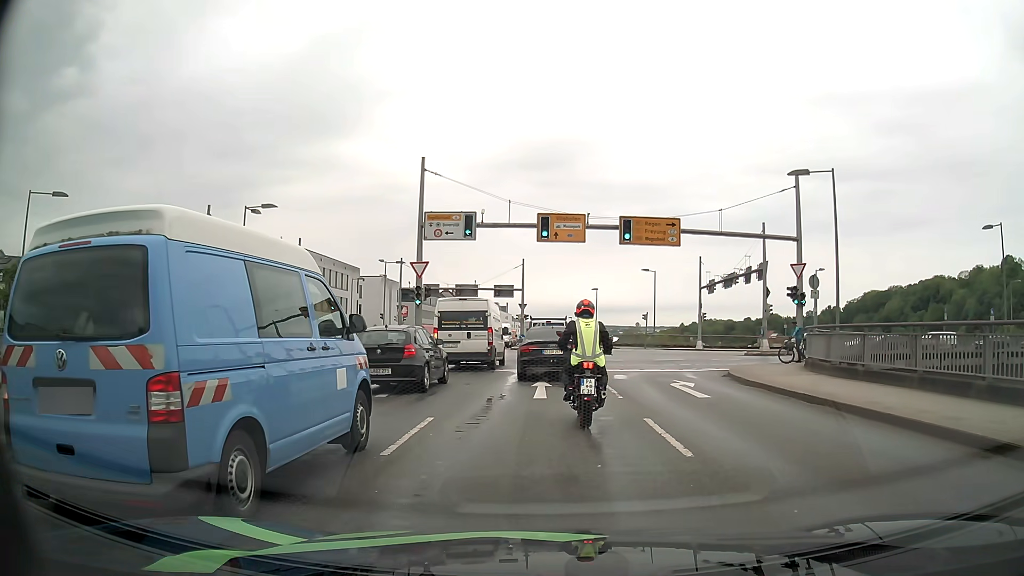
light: Day
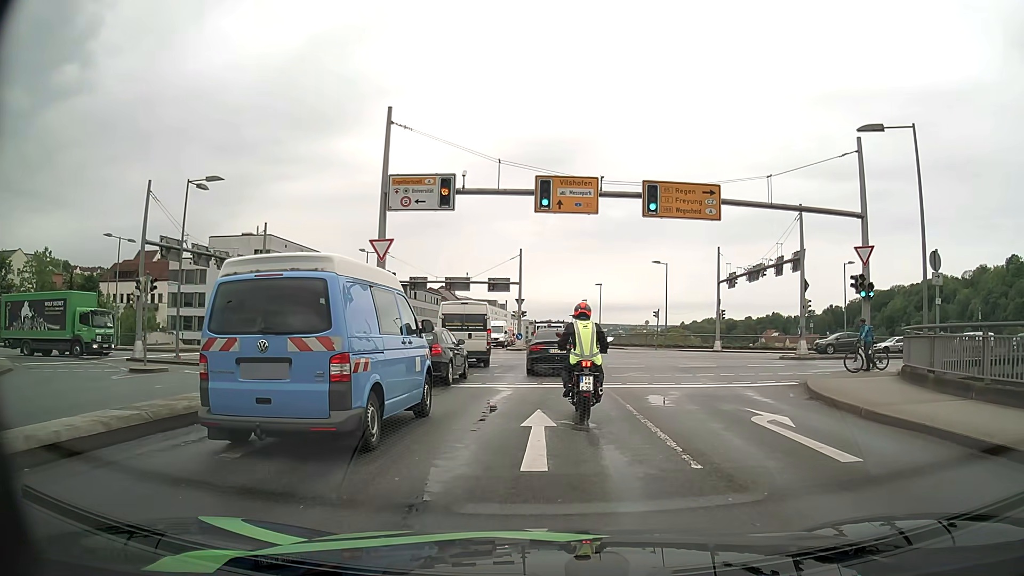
(0.0, +7.0) m; +1°
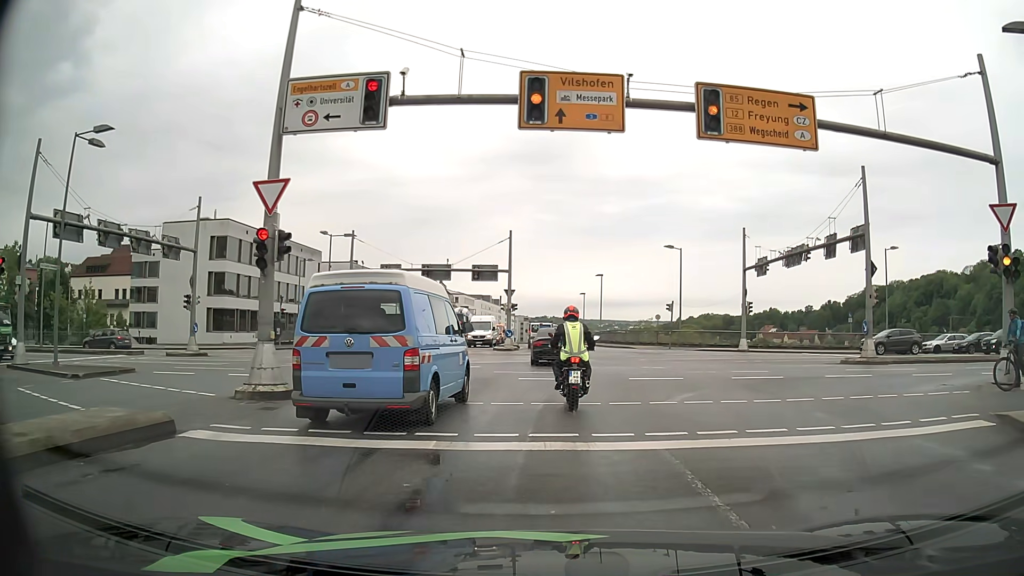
(-0.1, +8.9) m; 0°
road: residential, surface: asphalt
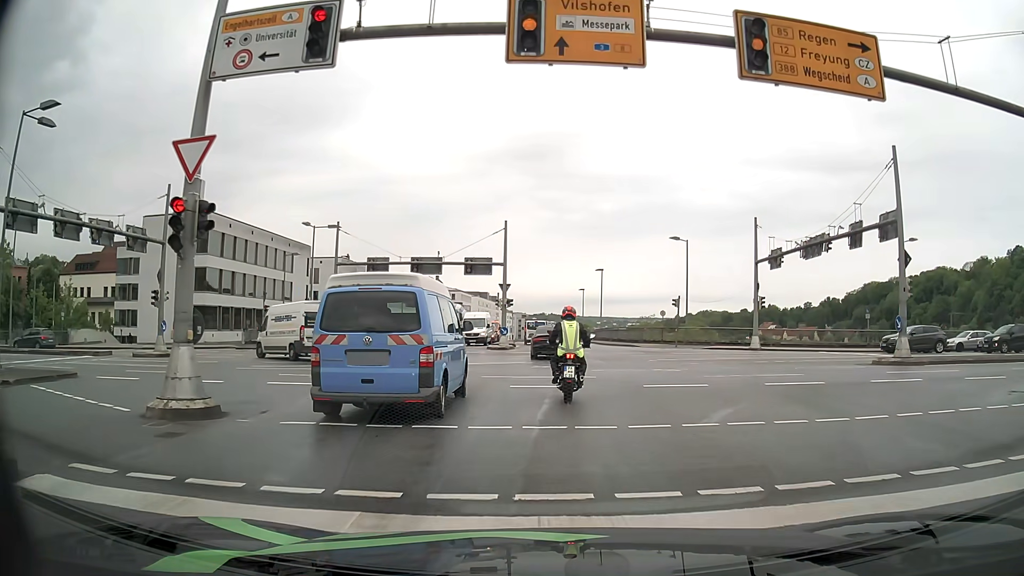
(0.0, +3.3) m; 0°
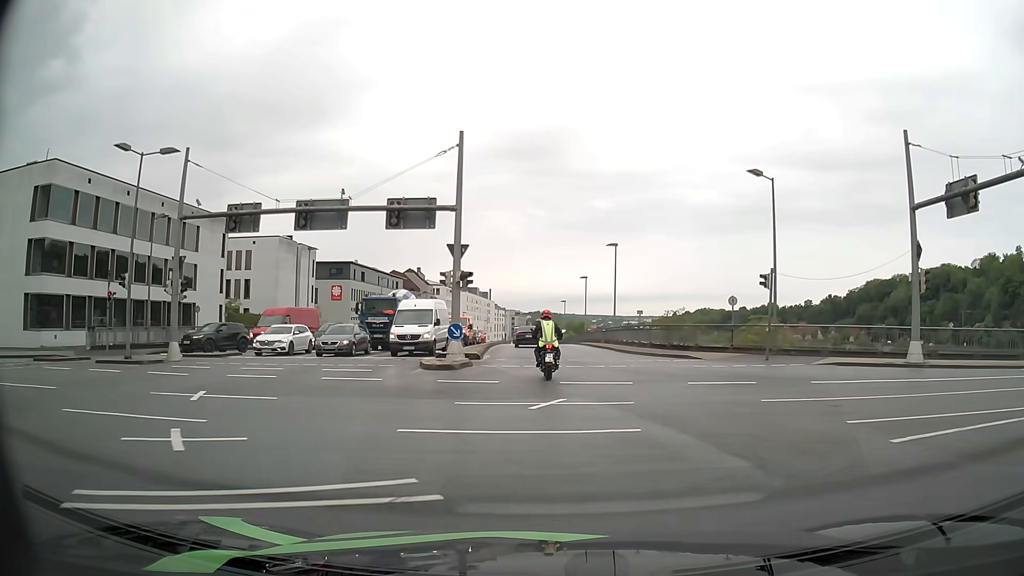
(+0.1, +21.6) m; 0°
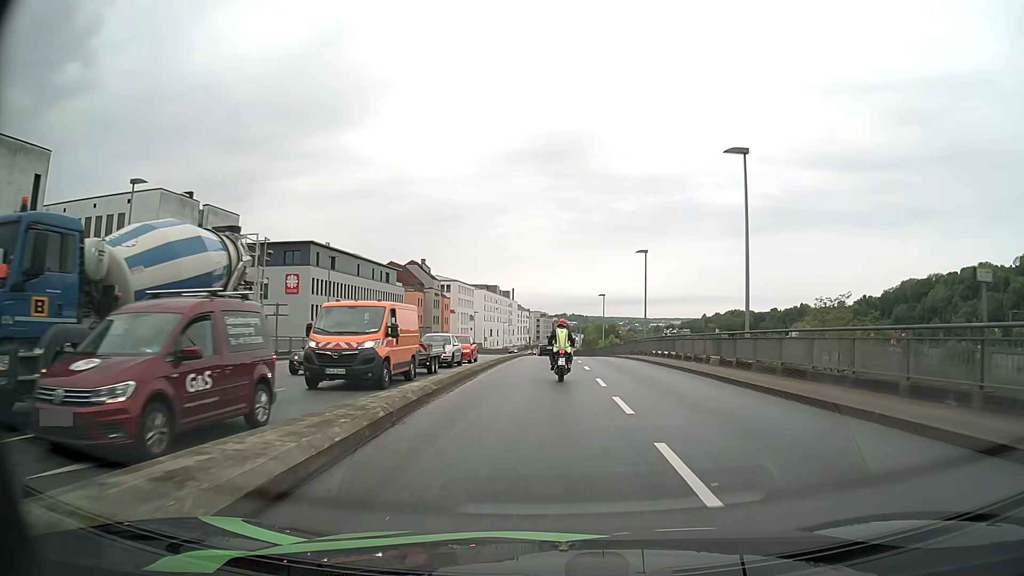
(-0.6, +30.0) m; -2°
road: primary
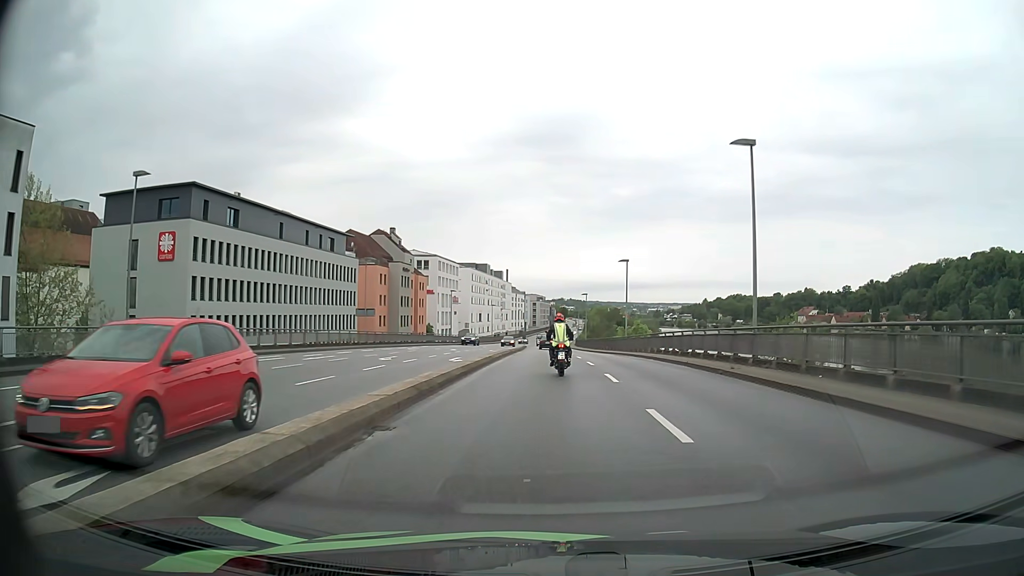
(0.0, +27.9) m; 0°
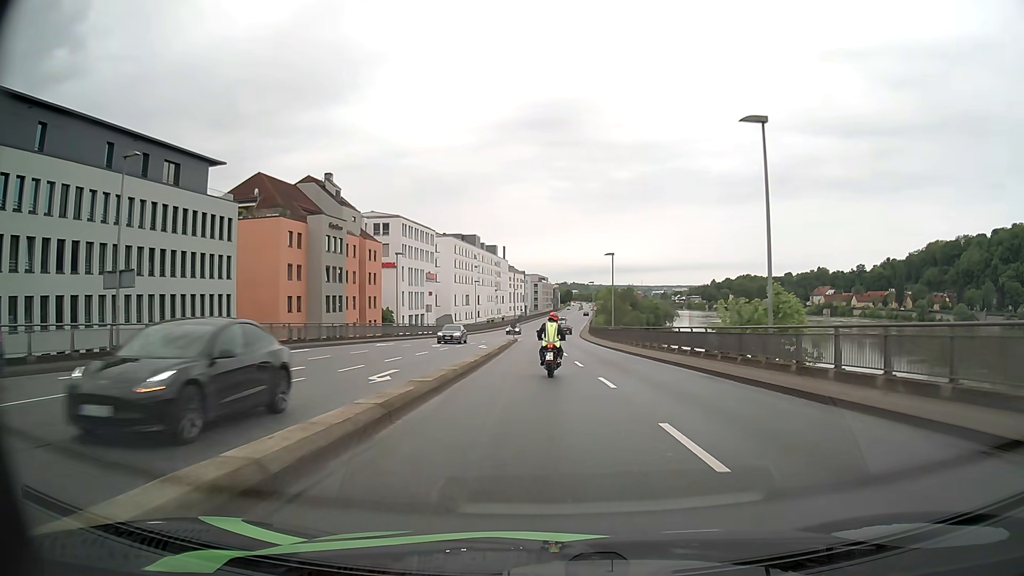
(0.0, +37.8) m; 0°
(0, +10) (0, +20) (0, +30) (0, +40) (0, +50) (0, +60) (+1, +70) (+2, +80) (+2, +90) (+3, +100) m
